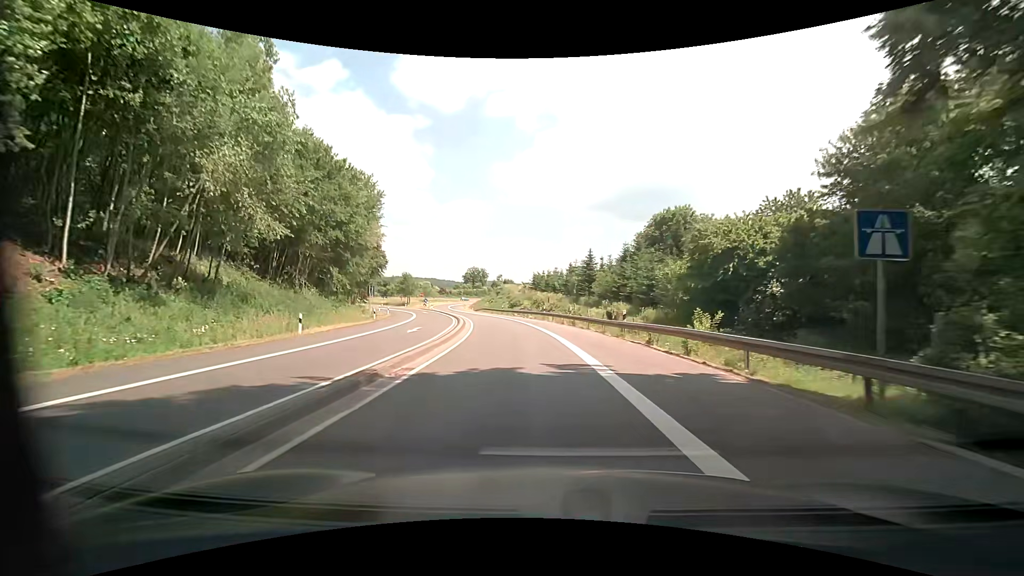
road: motorway_link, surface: asphalt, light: Day
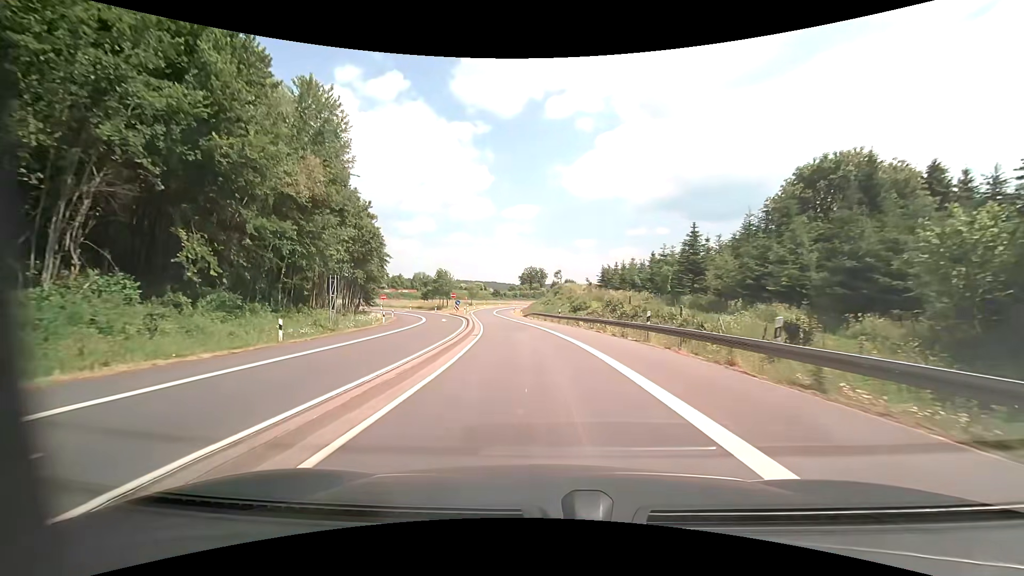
(-1.5, +25.8) m; -7°
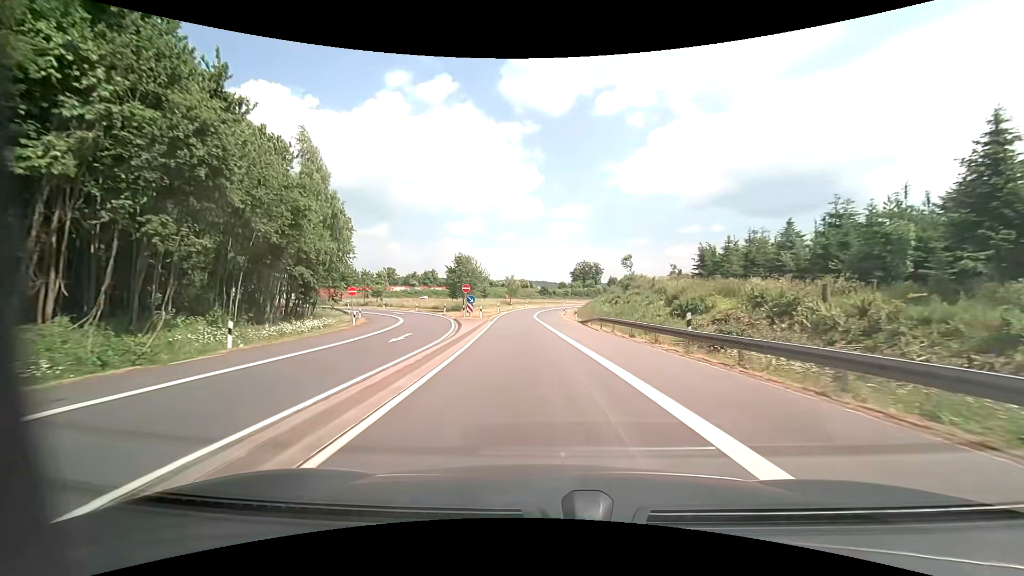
(-1.6, +28.6) m; -6°
